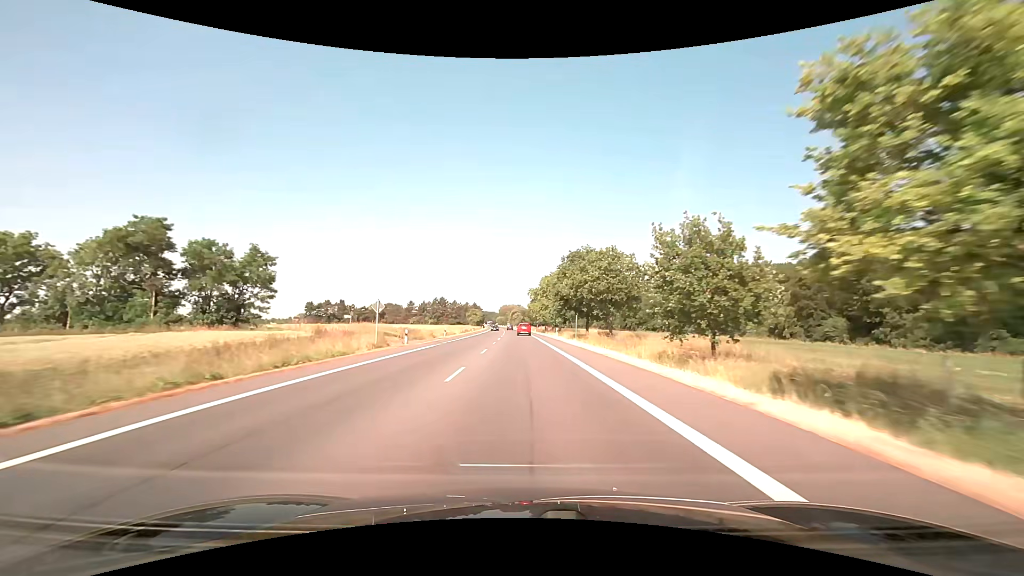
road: primary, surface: asphalt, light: Day
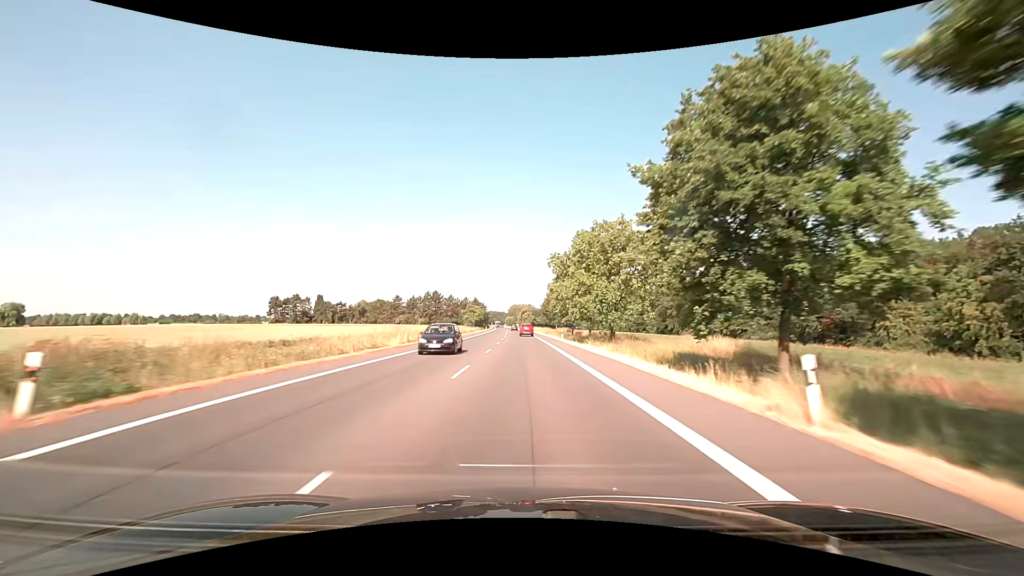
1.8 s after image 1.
(-0.5, +47.3) m; -1°
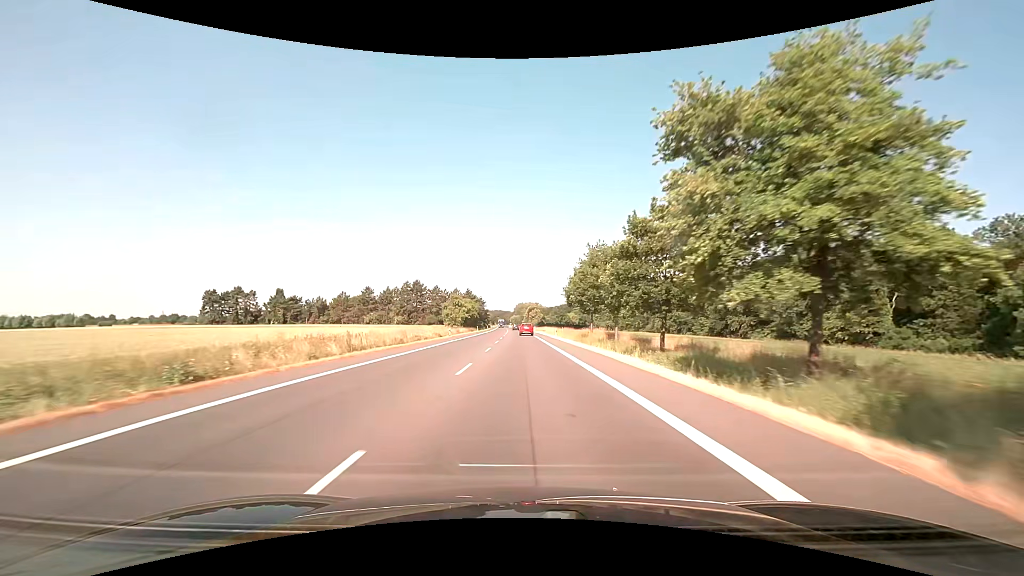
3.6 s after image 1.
(-0.3, +47.4) m; -1°
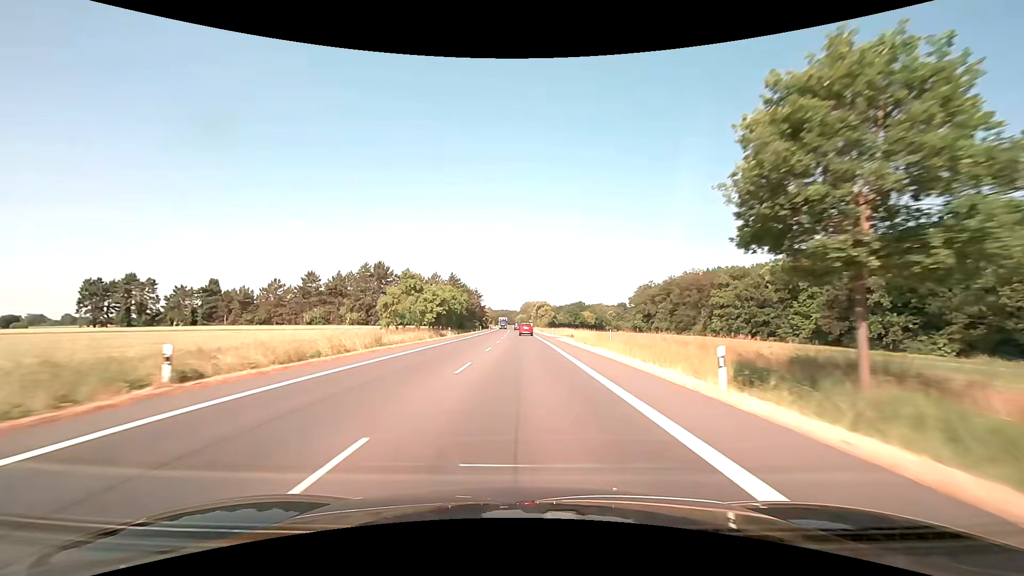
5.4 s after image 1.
(-0.4, +47.4) m; -1°
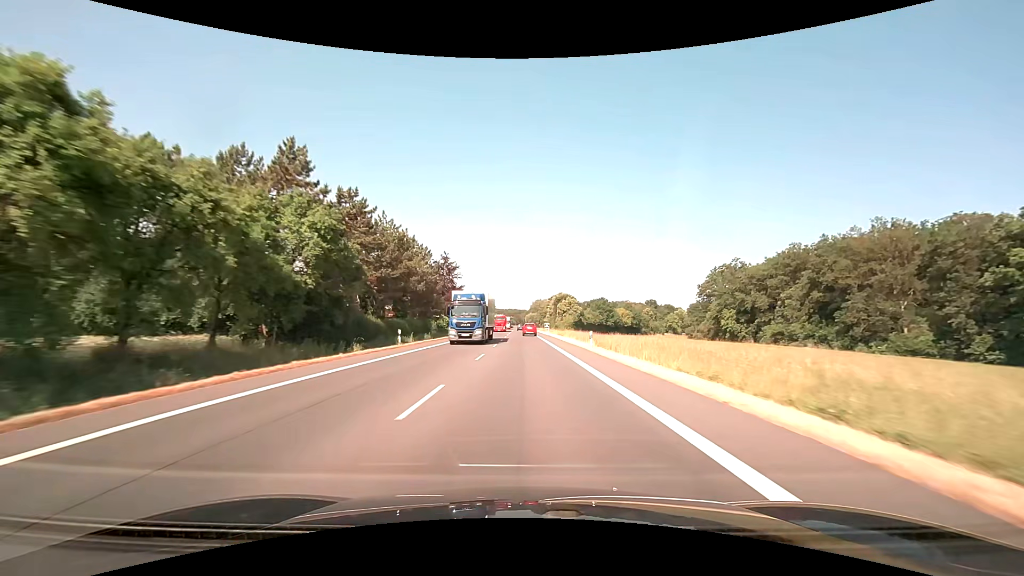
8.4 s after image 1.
(-0.7, +79.0) m; -1°
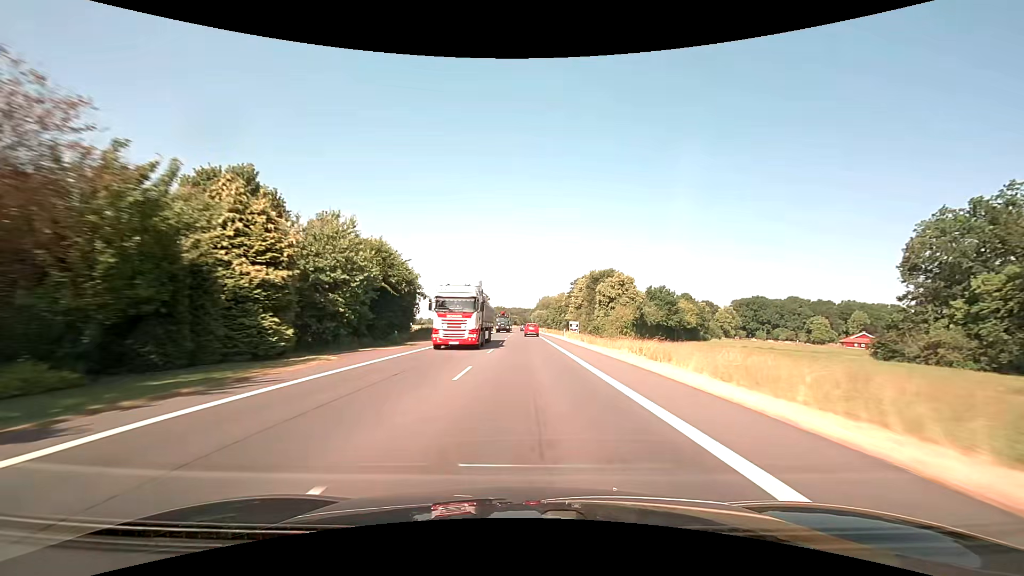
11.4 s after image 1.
(-0.4, +78.9) m; -1°
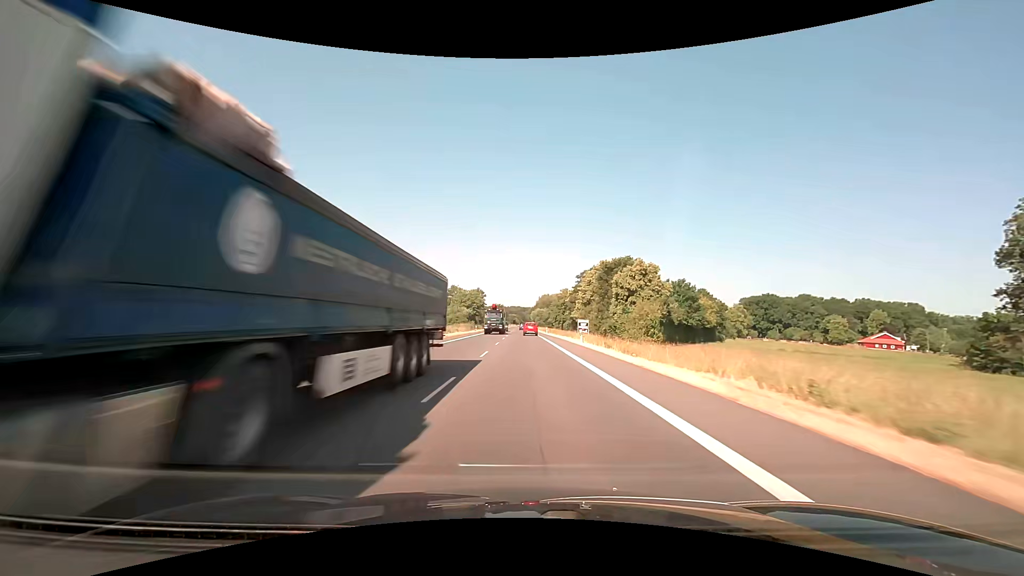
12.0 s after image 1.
(0.0, +15.8) m; 0°
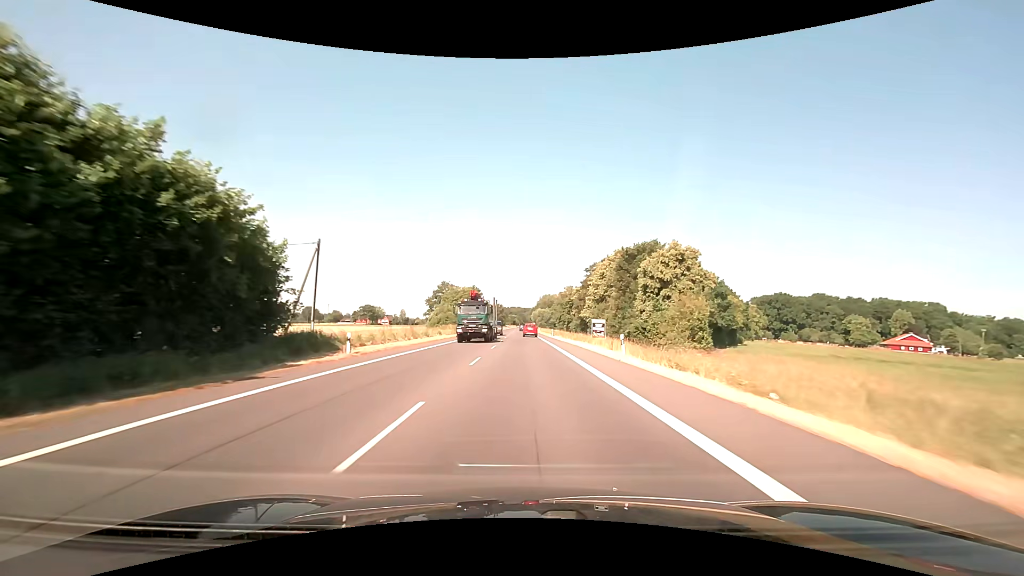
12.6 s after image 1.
(0.0, +15.8) m; 0°
